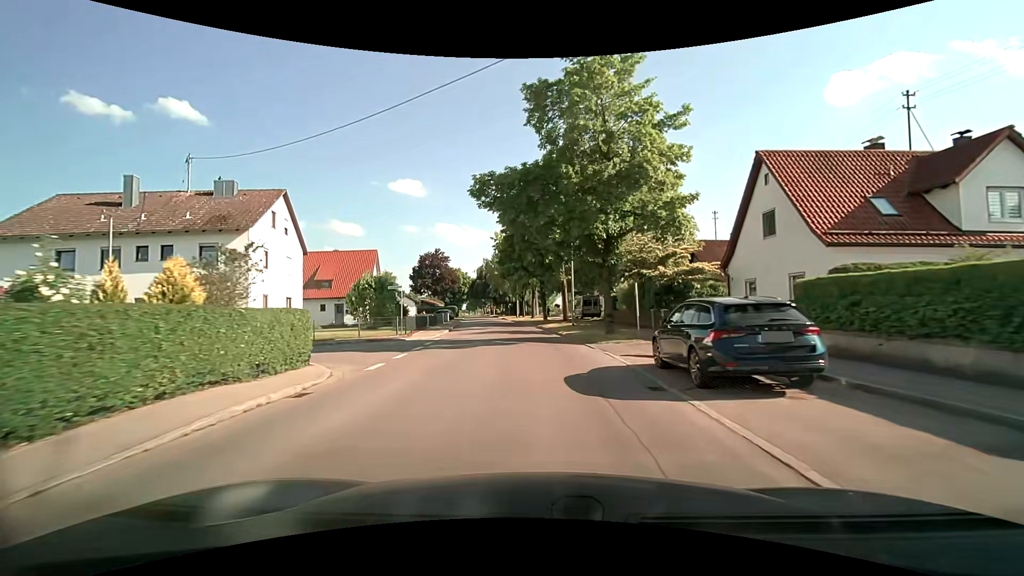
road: tertiary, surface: asphalt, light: Day
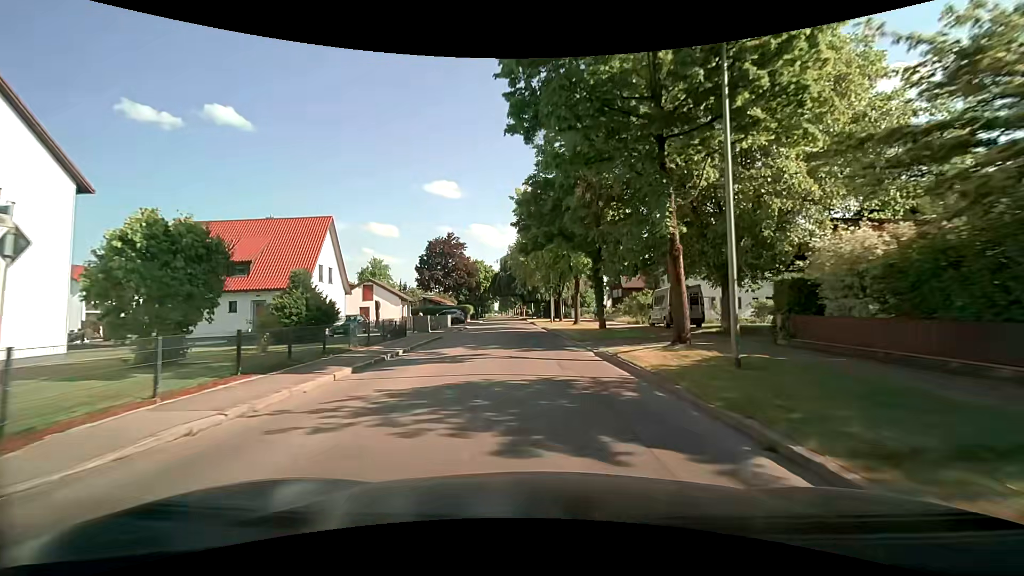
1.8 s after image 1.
(-0.7, +22.8) m; -3°
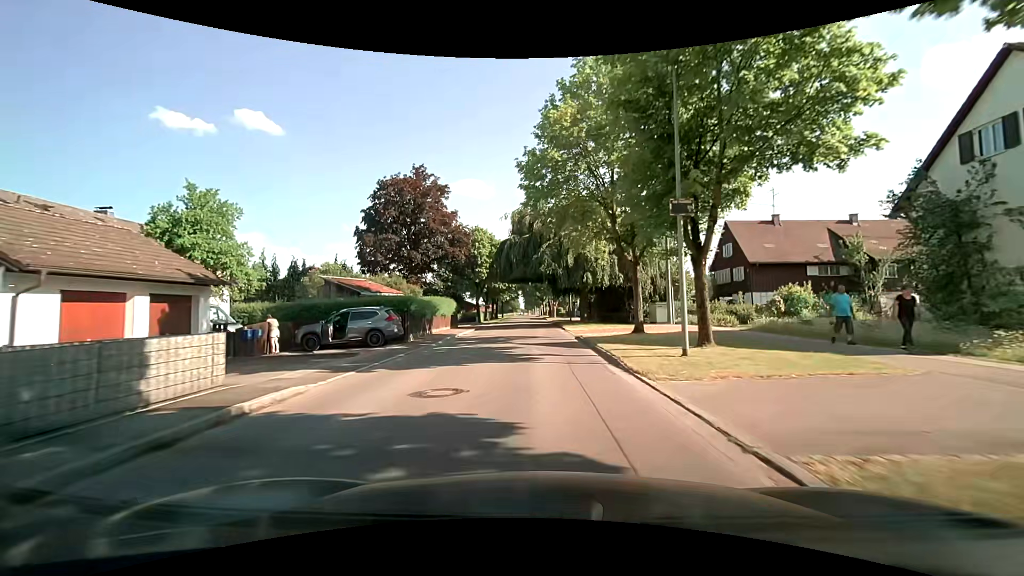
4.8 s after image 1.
(-1.7, +37.9) m; -4°
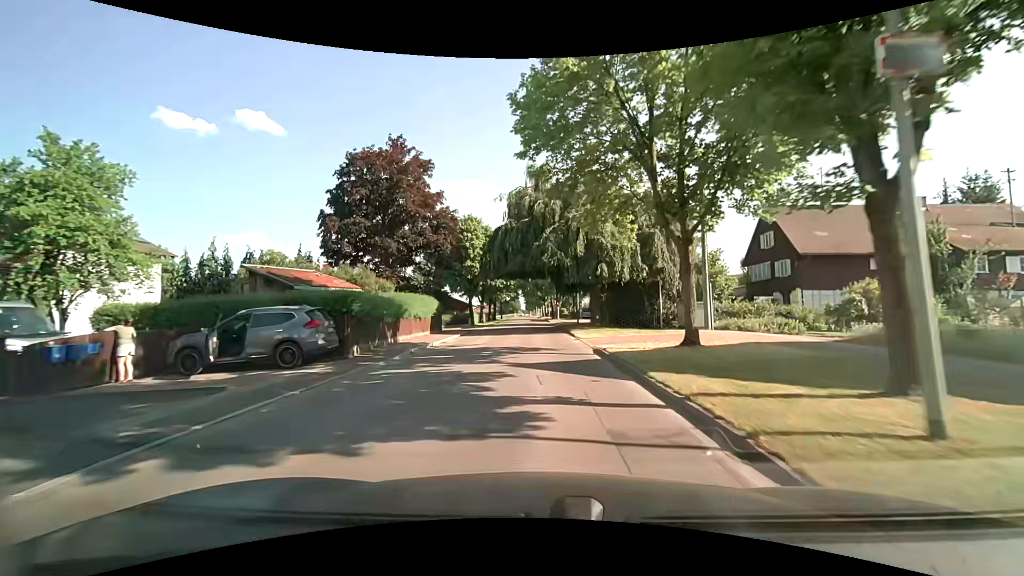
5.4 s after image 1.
(0.0, +7.6) m; +1°
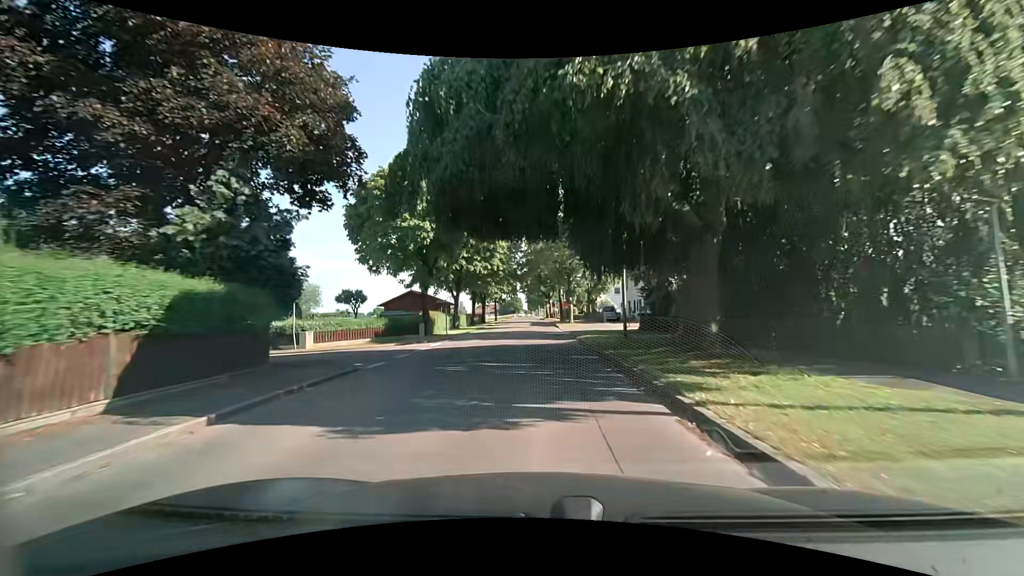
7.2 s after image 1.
(-0.2, +23.0) m; -1°
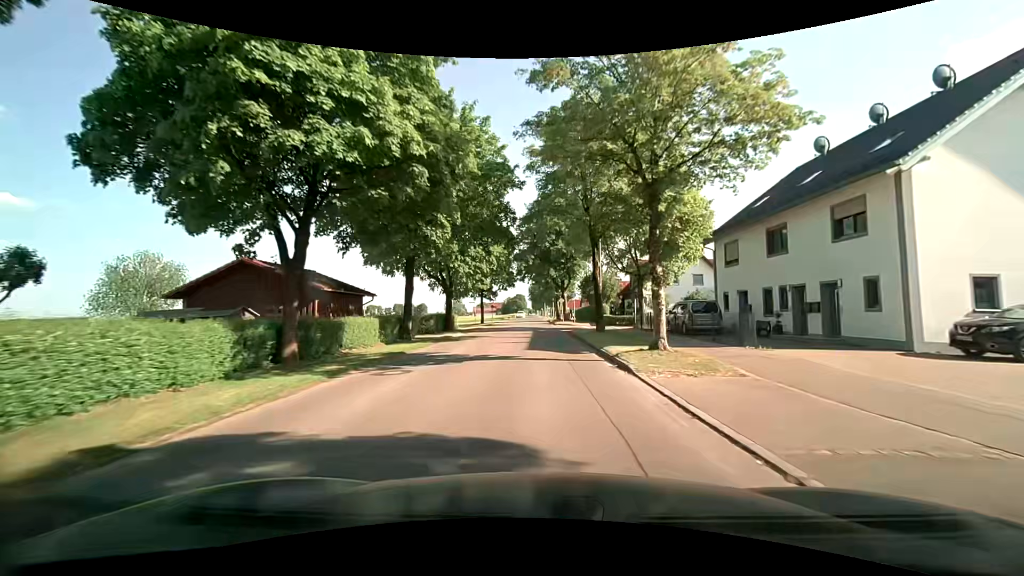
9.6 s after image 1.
(-0.3, +30.9) m; -1°
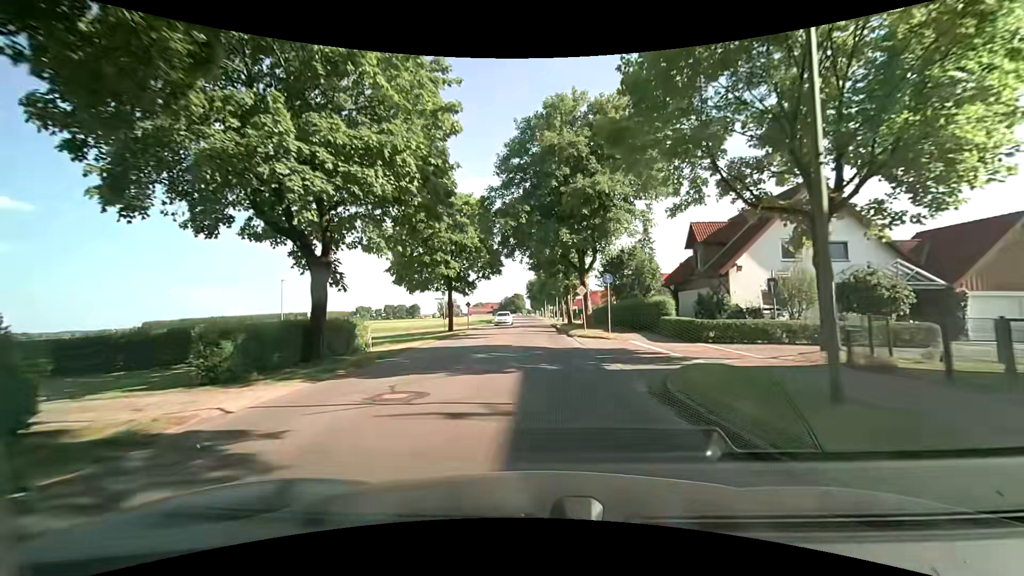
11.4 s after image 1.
(0.0, +23.5) m; +1°
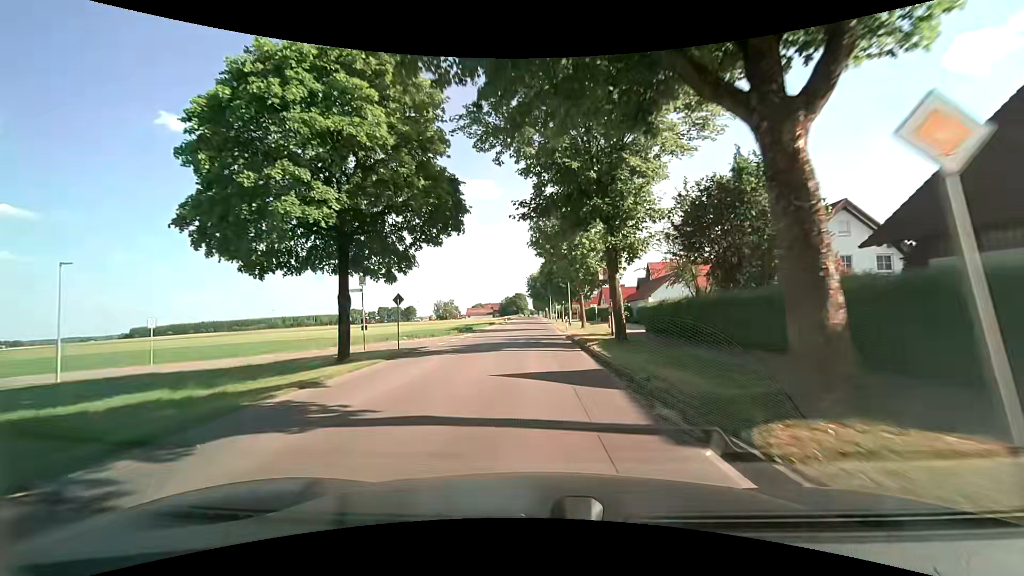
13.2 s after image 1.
(-0.3, +23.7) m; -1°
